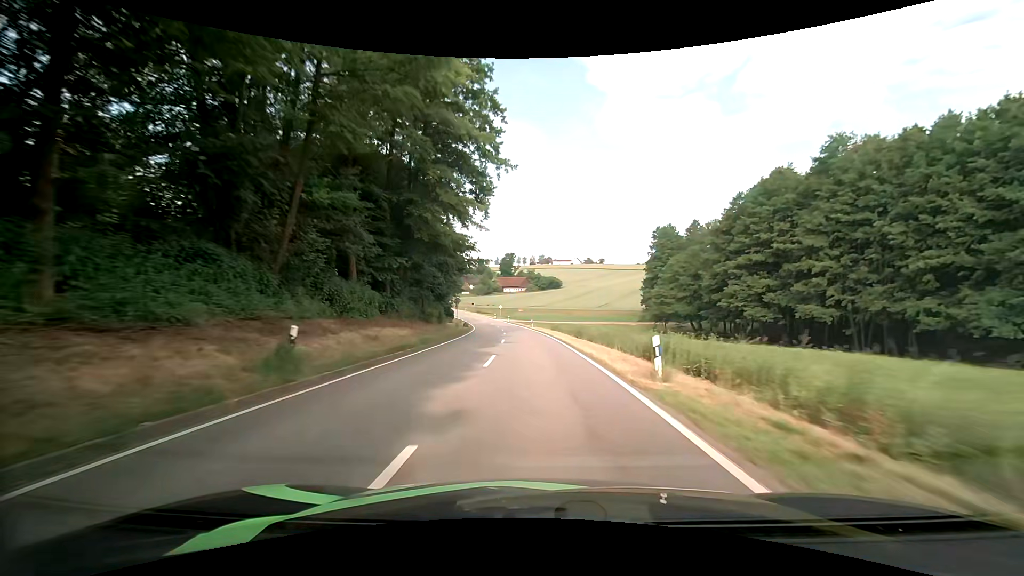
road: tertiary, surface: asphalt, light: Day
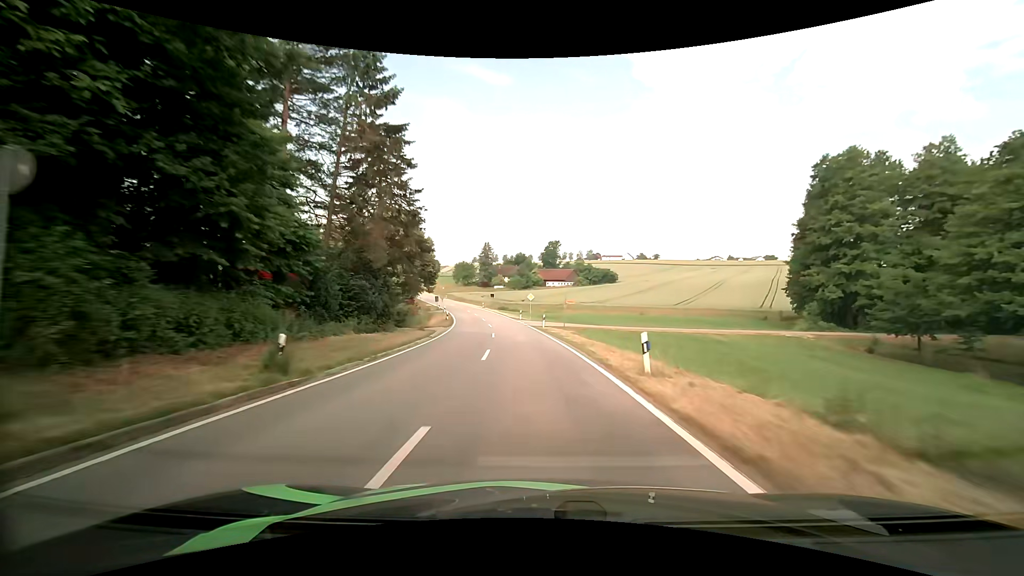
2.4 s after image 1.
(-1.5, +48.7) m; -5°
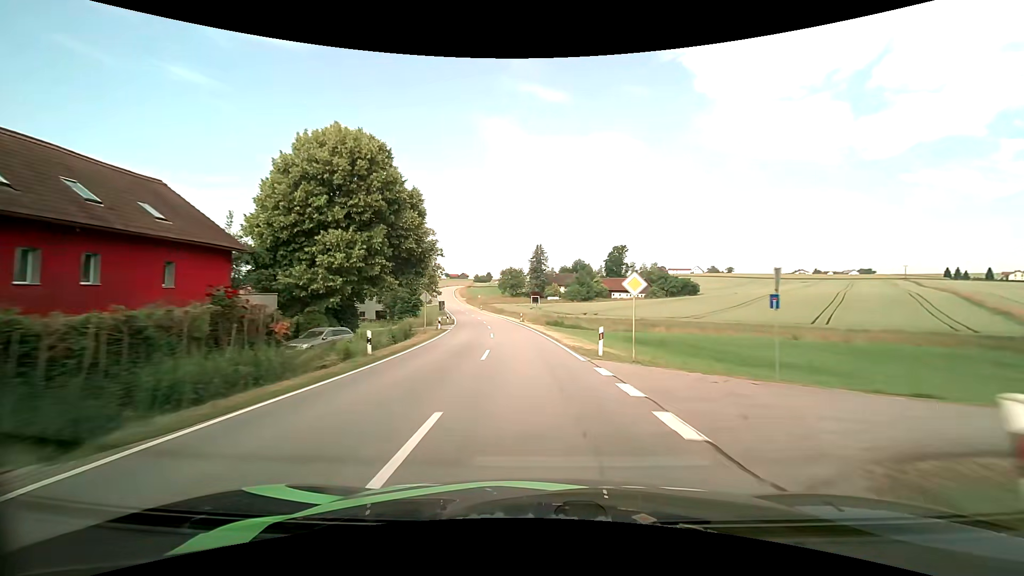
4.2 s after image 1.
(-2.0, +36.6) m; -7°
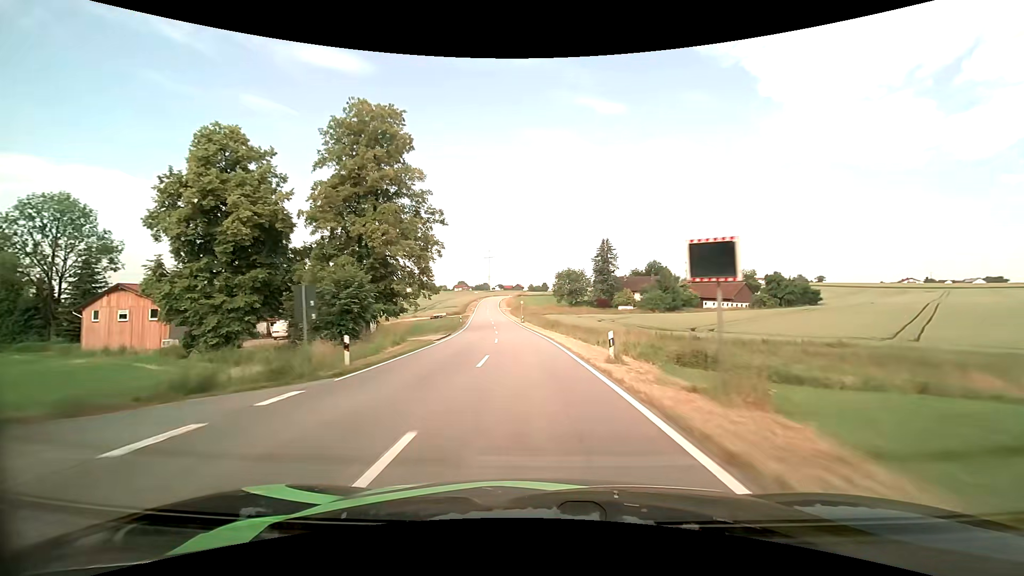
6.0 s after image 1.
(-2.1, +38.4) m; -6°
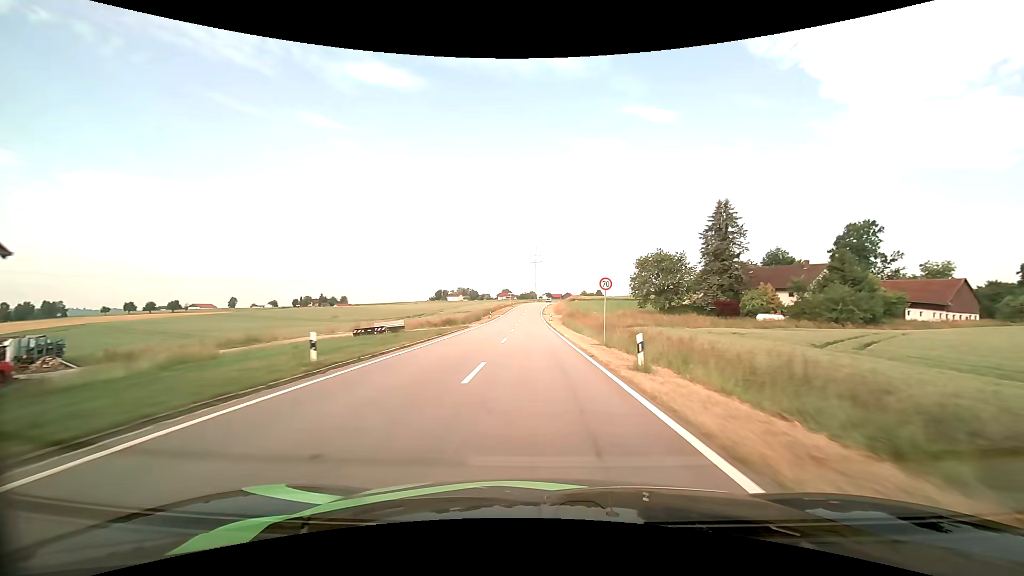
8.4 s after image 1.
(-3.6, +53.9) m; -6°
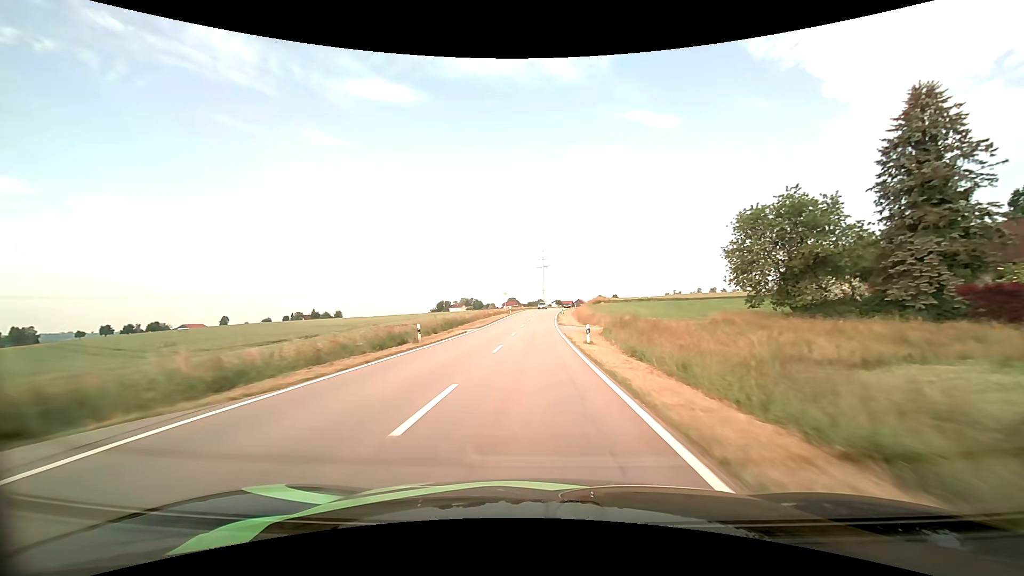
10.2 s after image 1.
(-0.3, +41.8) m; -1°
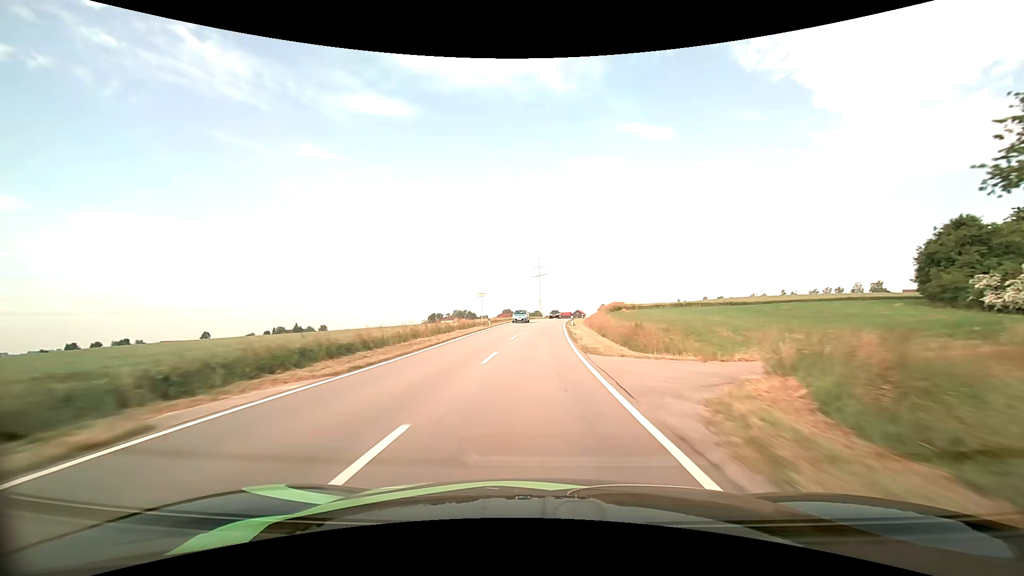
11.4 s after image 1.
(0.0, +28.1) m; 0°
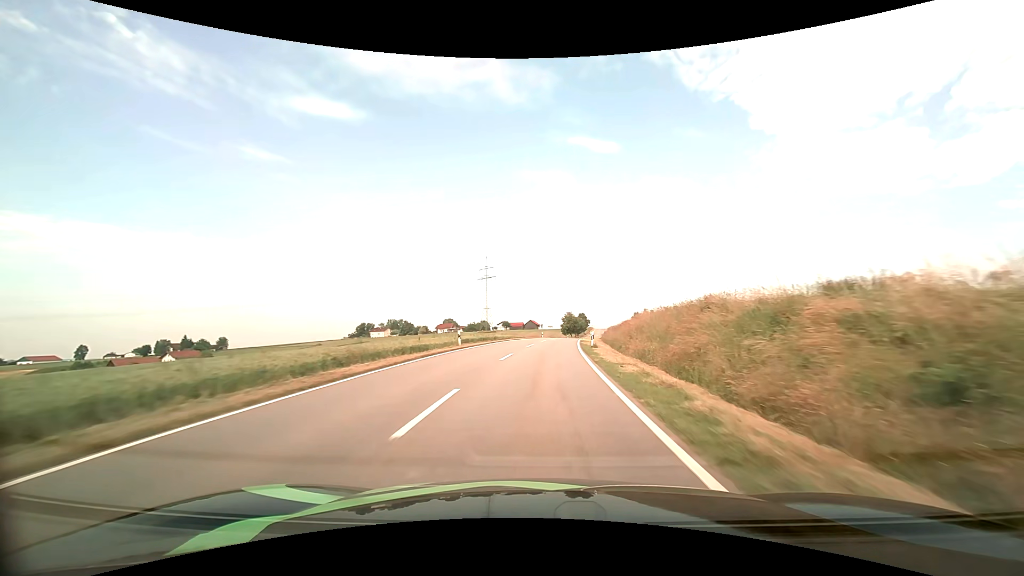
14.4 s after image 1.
(+2.4, +70.2) m; +5°
(0, +10) (0, +20) (+1, +30) (+2, +40) (+3, +50) (+4, +60) (+5, +70) (+6, +80) (+7, +90) (+9, +100) m
